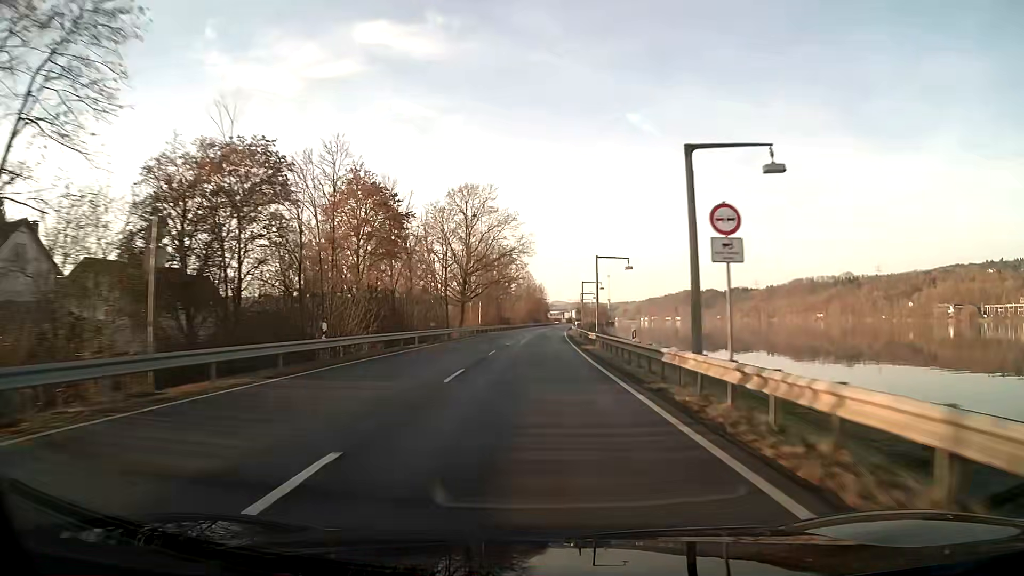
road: primary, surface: asphalt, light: Day
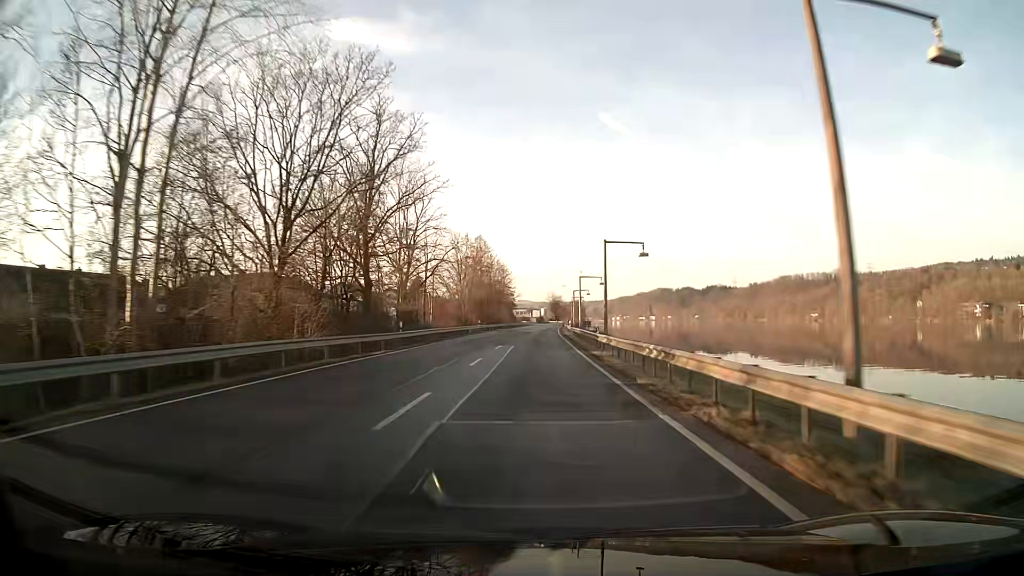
(+2.0, +79.9) m; +3°
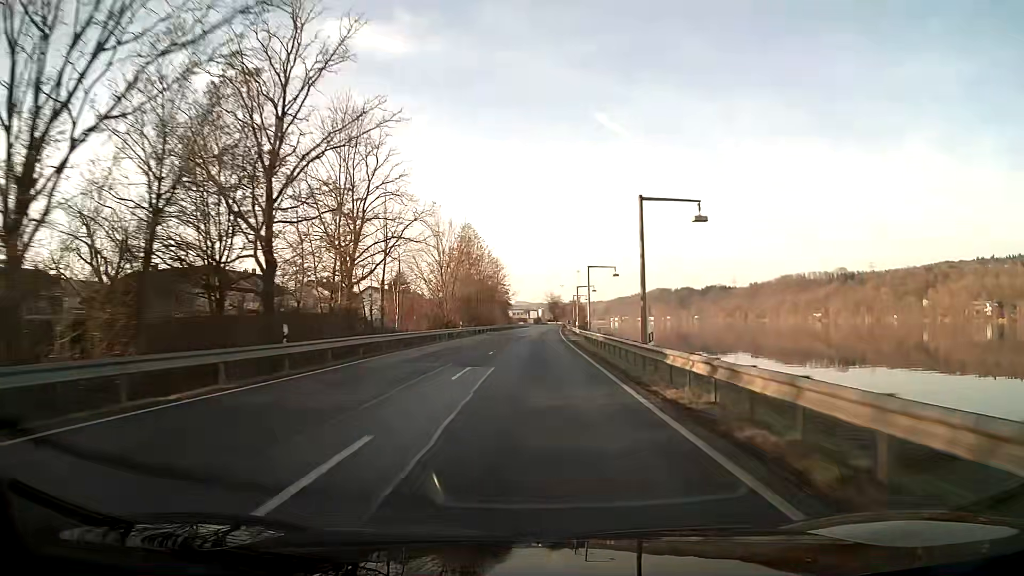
(0.0, +16.0) m; 0°
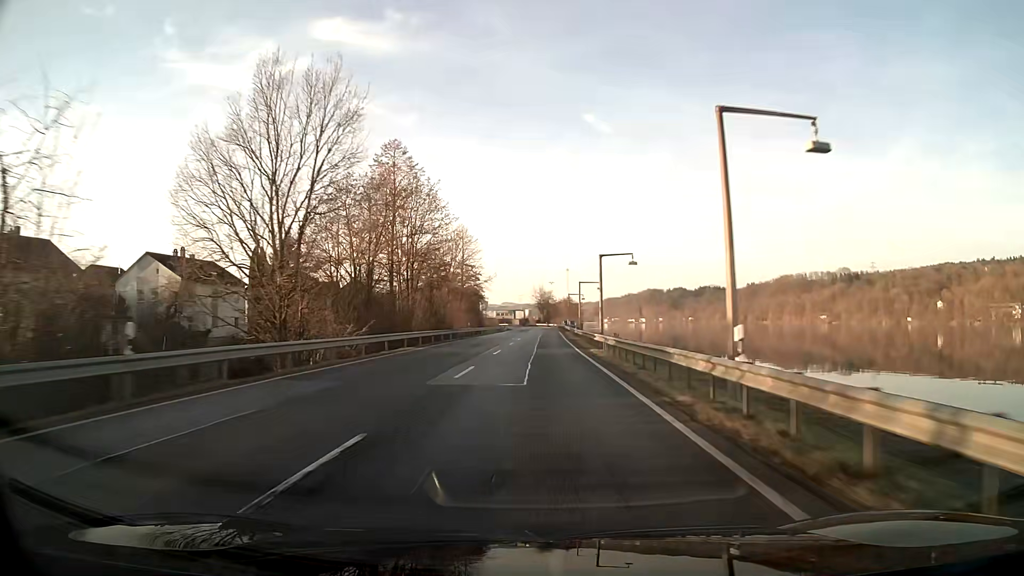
(+0.4, +47.9) m; +1°
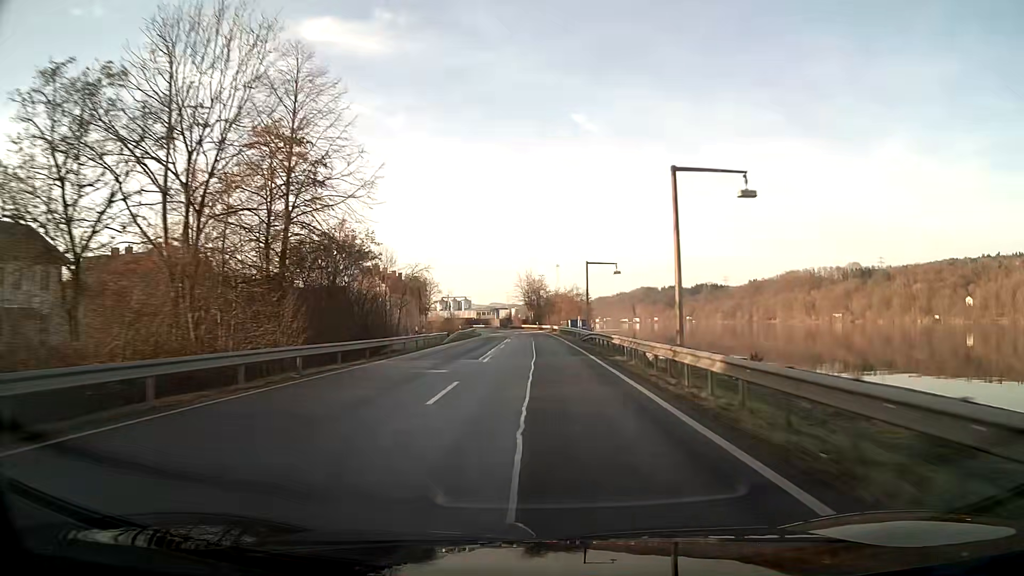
(+0.7, +63.9) m; +1°
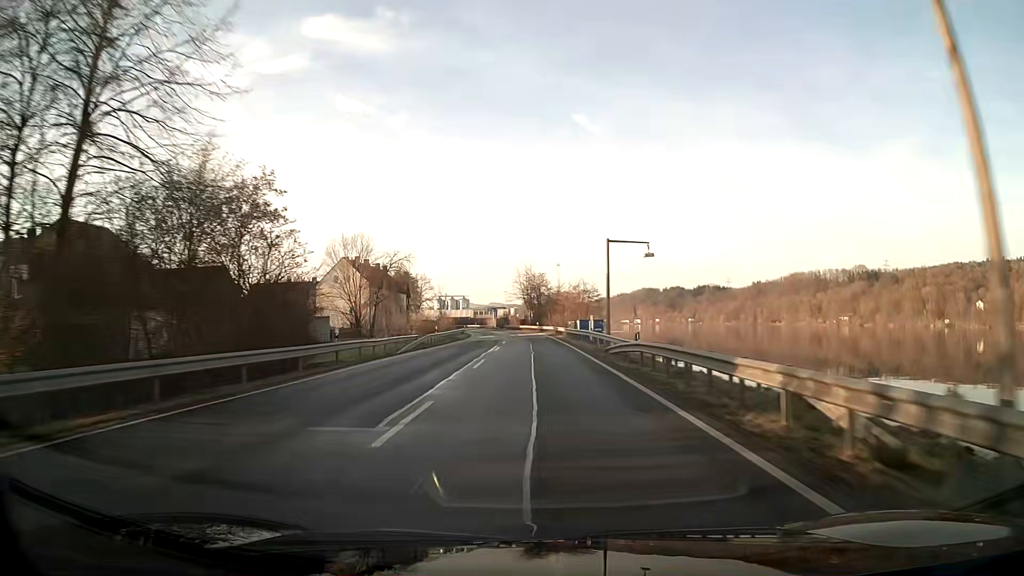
(0.0, +16.0) m; 0°
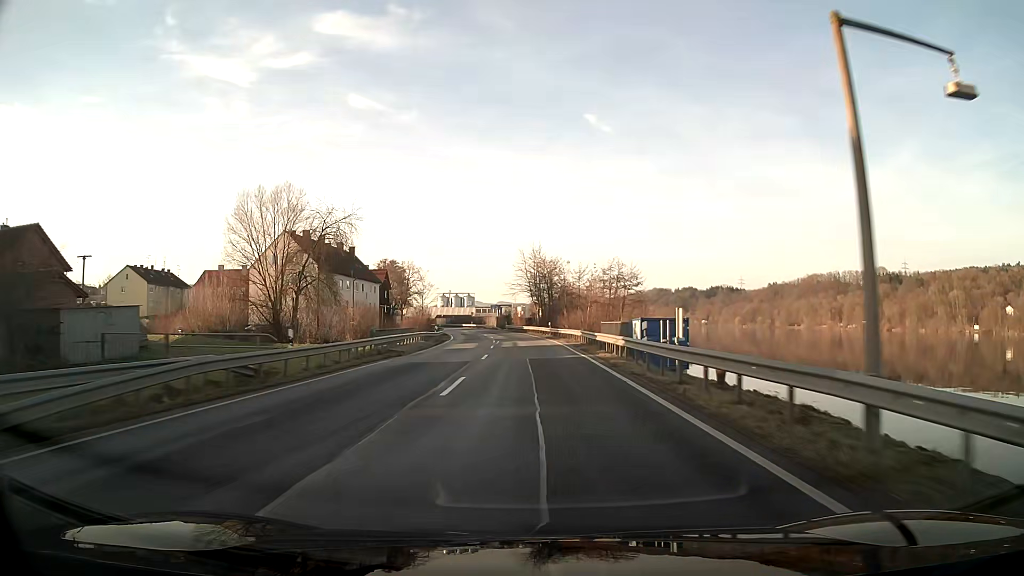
(-0.1, +31.9) m; -1°
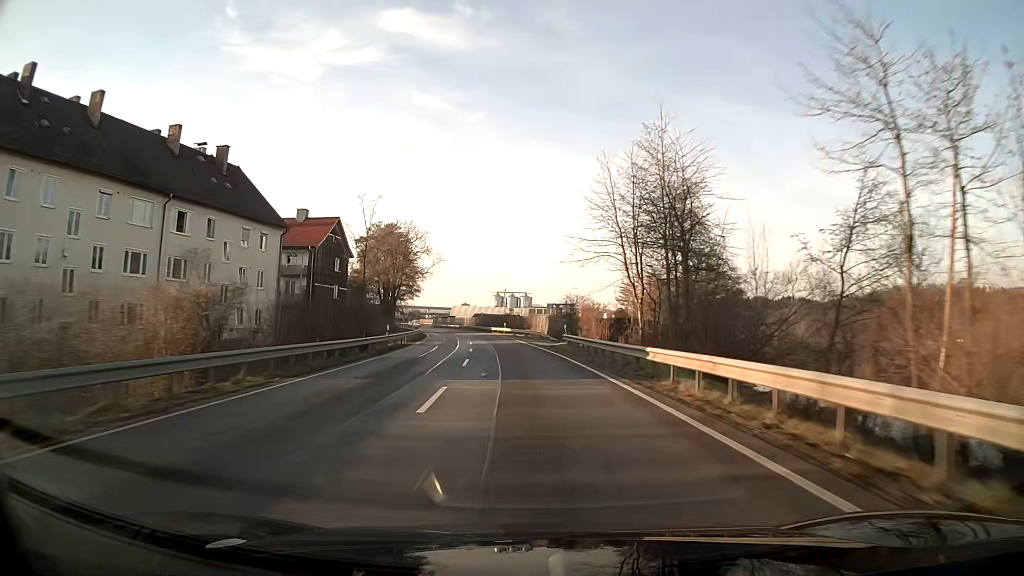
(-2.5, +63.8) m; -5°
